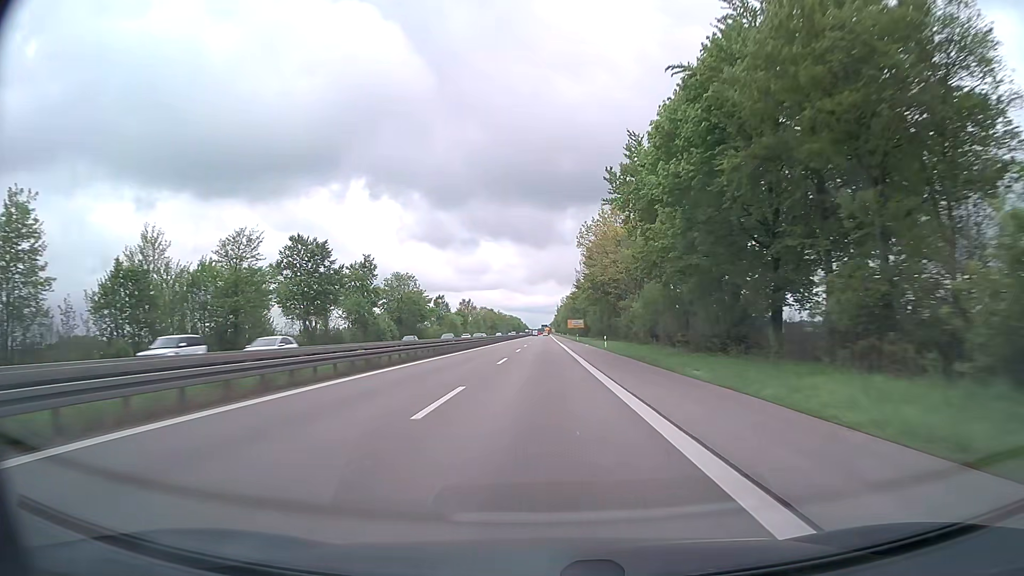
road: trunk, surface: asphalt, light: Day
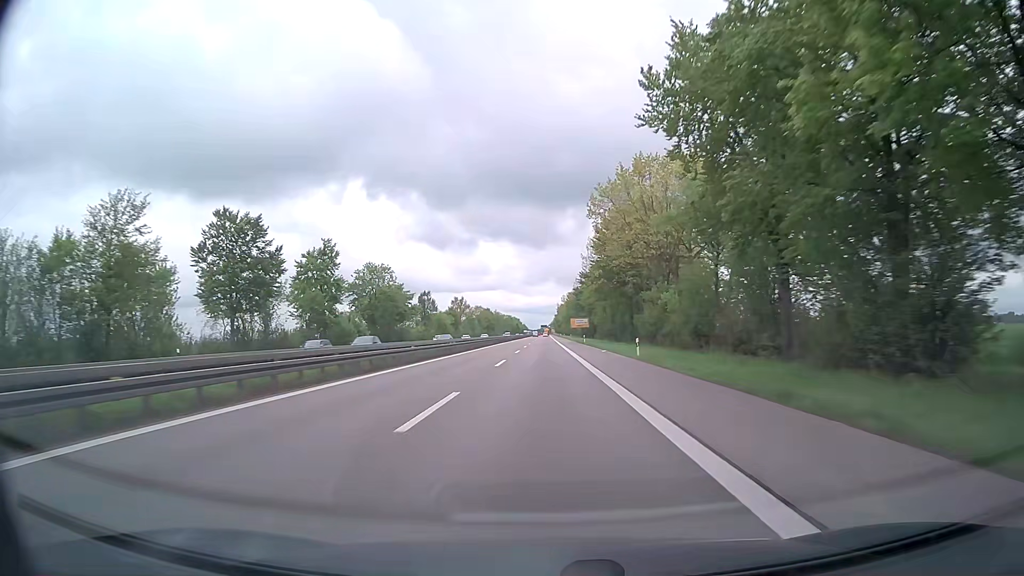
(0.0, +19.4) m; 0°
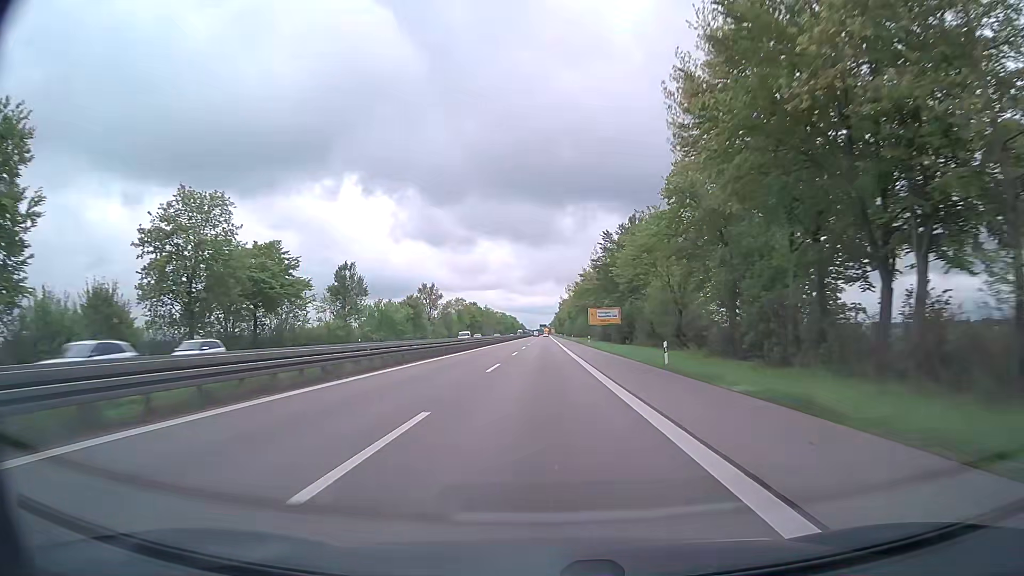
(+0.3, +58.1) m; 0°
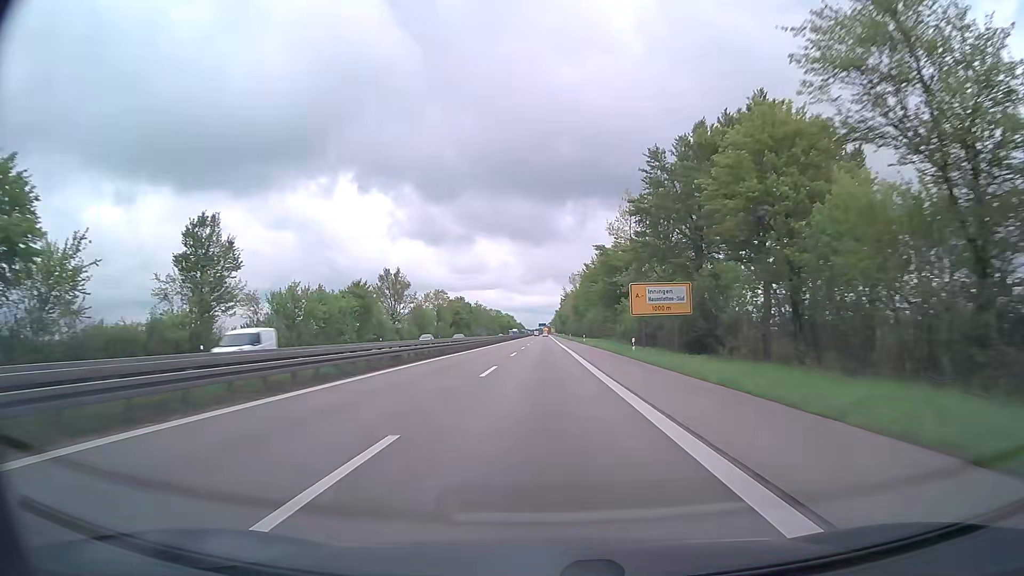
(0.0, +38.7) m; 0°
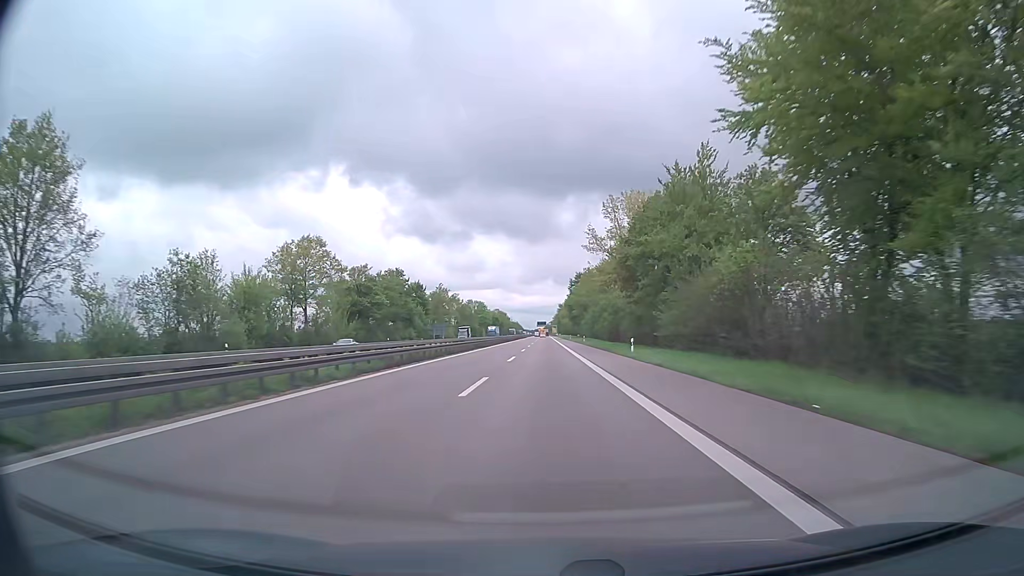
(-0.4, +96.7) m; 0°
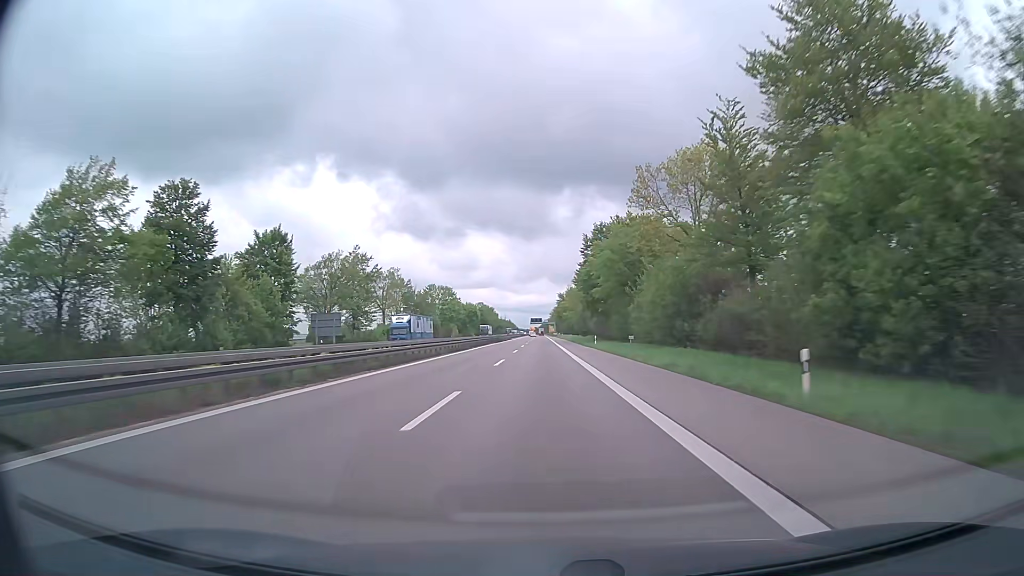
(+0.4, +77.4) m; 0°
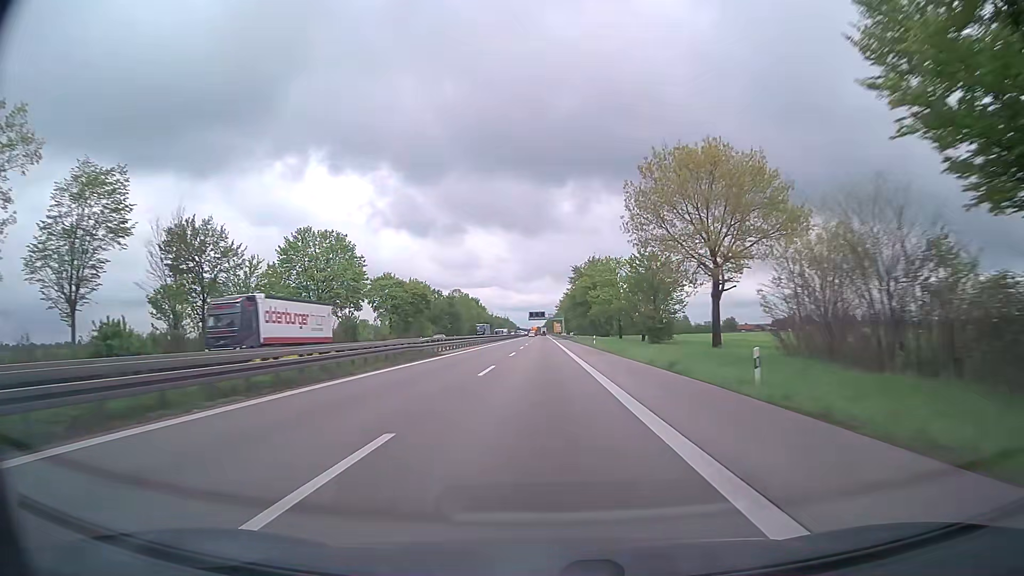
(-0.2, +96.8) m; 0°
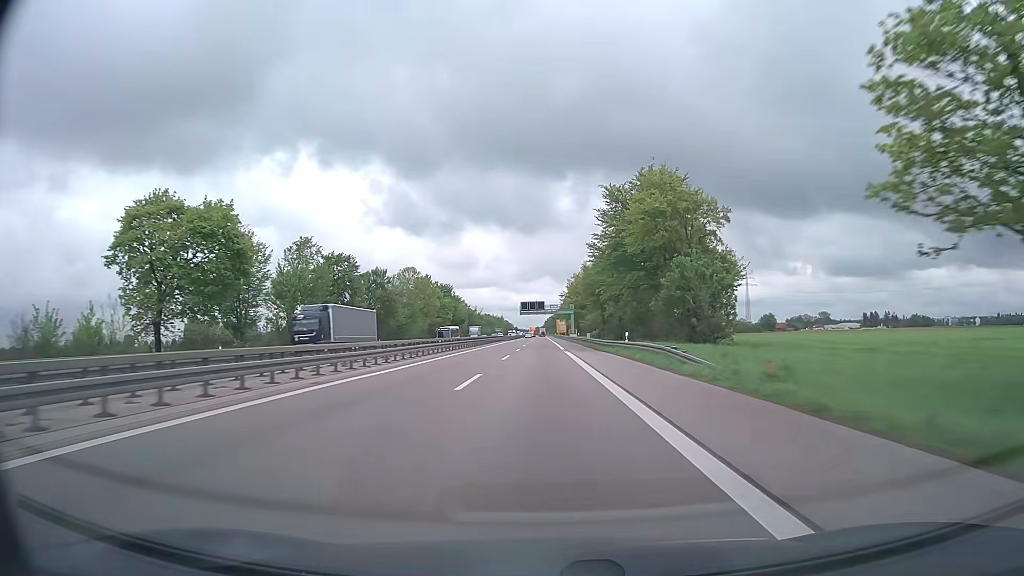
(0.0, +77.4) m; 0°
(0, +10) (0, +20) (0, +30) (0, +40) (0, +50) (0, +60) (0, +70) (0, +80) (0, +90) (0, +100) m
